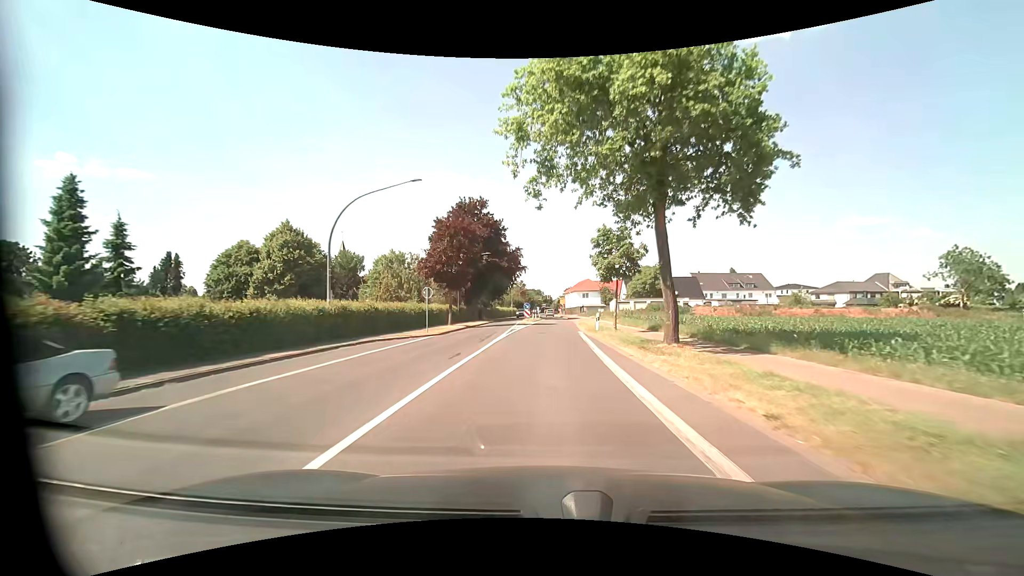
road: tertiary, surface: asphalt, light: Day
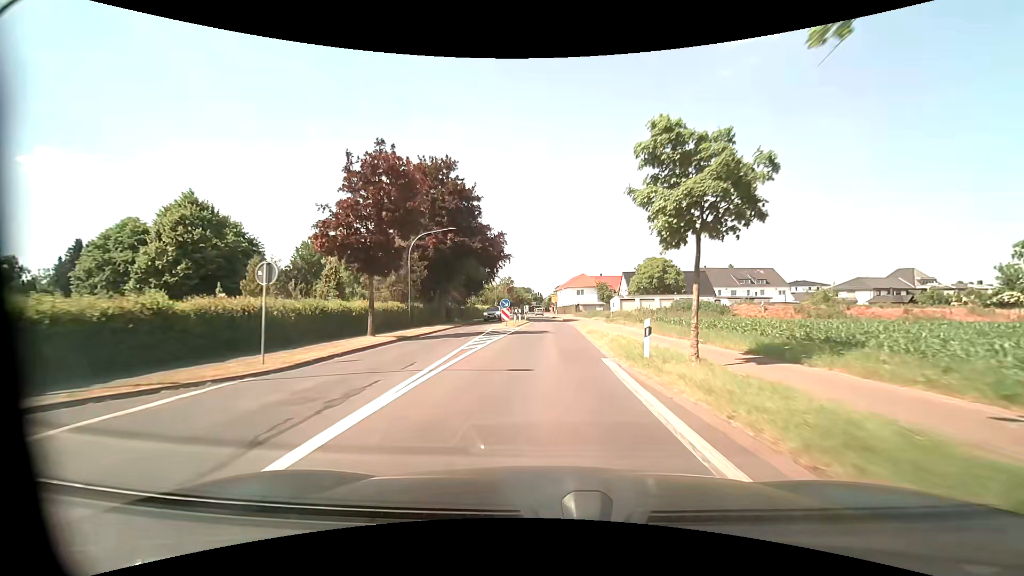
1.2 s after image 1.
(+0.1, +16.1) m; +1°
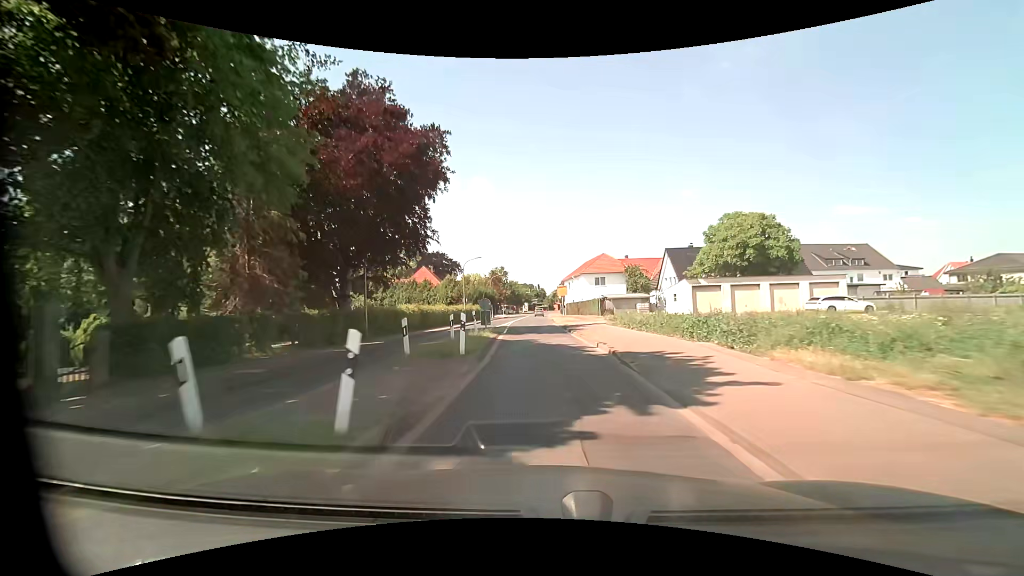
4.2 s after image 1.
(+0.5, +40.4) m; 0°
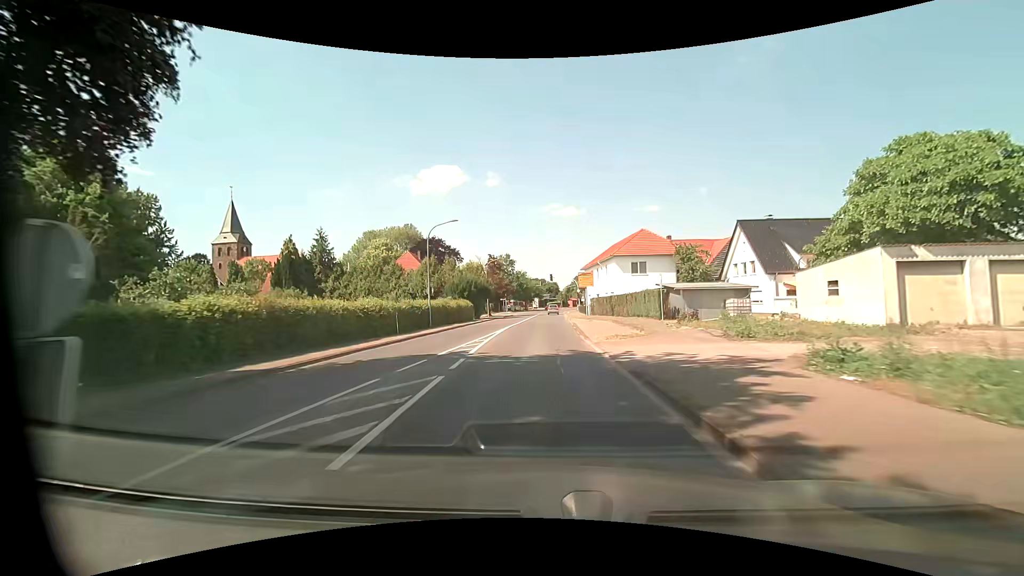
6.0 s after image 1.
(-0.3, +23.0) m; -1°
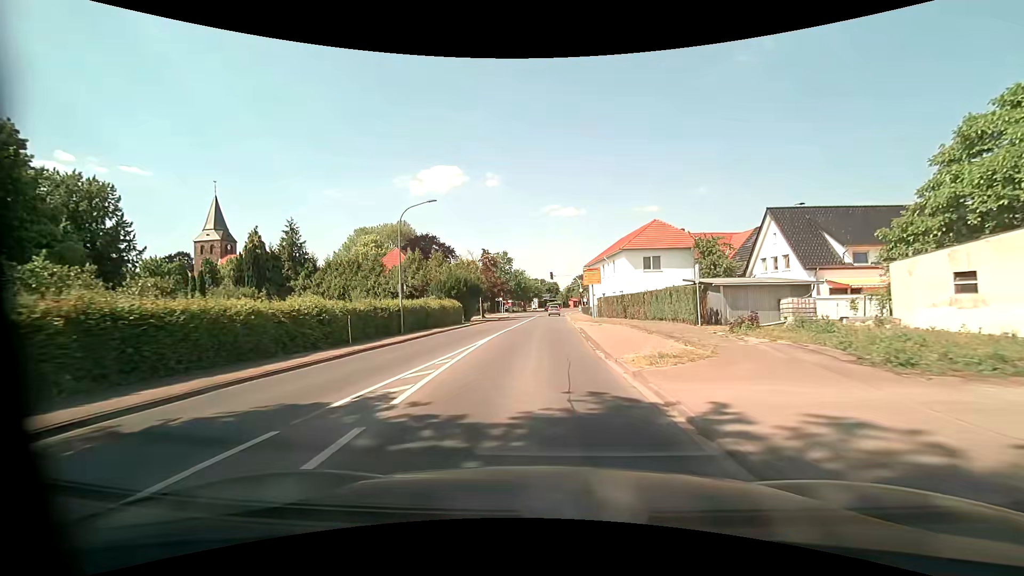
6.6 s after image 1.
(0.0, +6.9) m; 0°
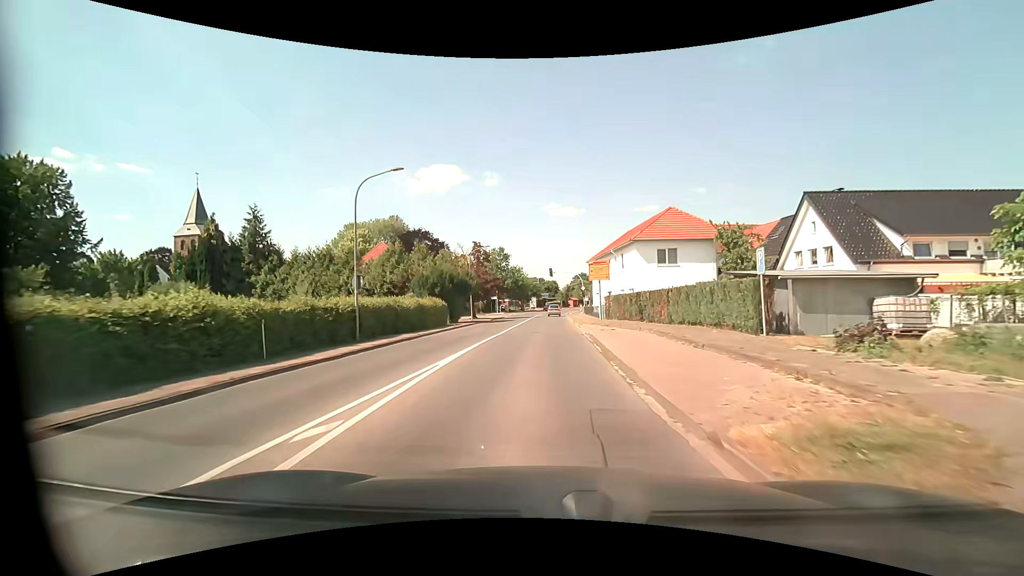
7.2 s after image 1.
(0.0, +6.5) m; 0°
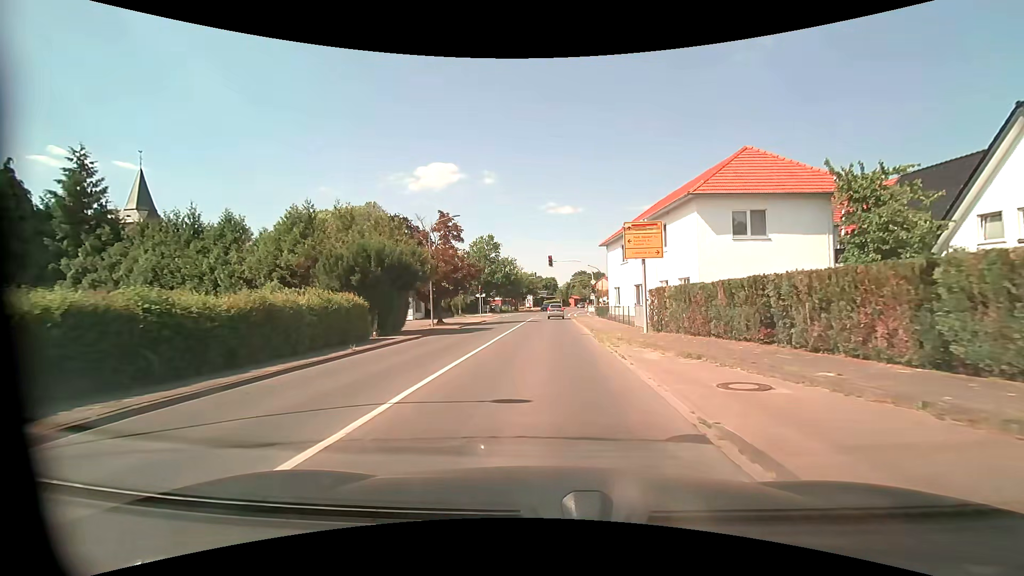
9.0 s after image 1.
(0.0, +17.2) m; 0°
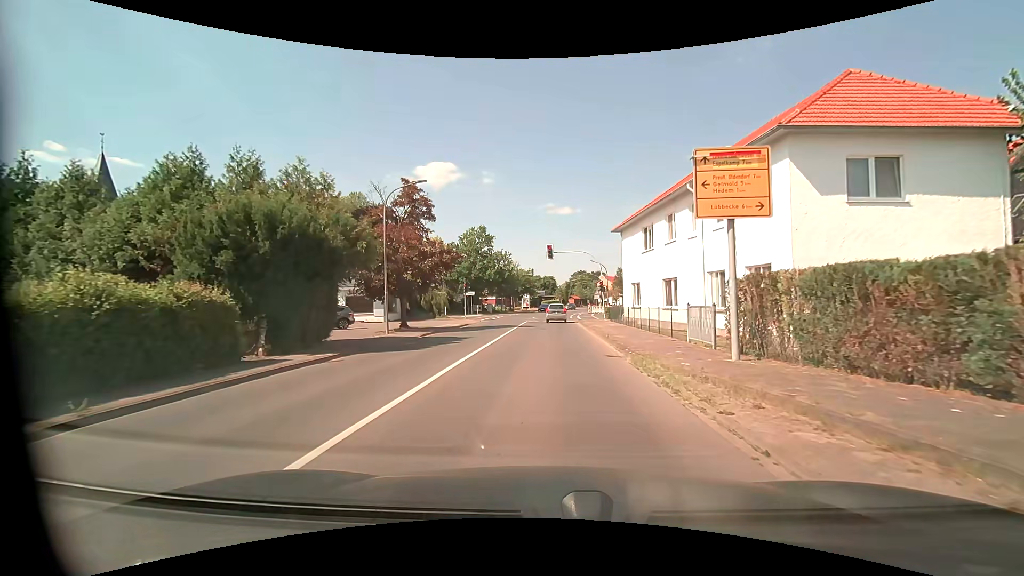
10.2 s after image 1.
(0.0, +9.4) m; 0°
